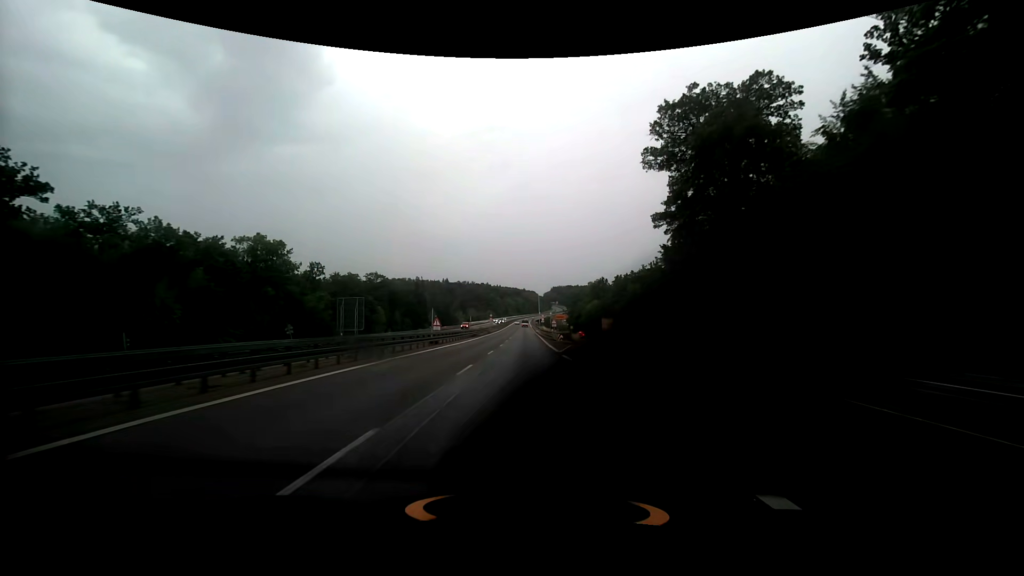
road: trunk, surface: asphalt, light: Day
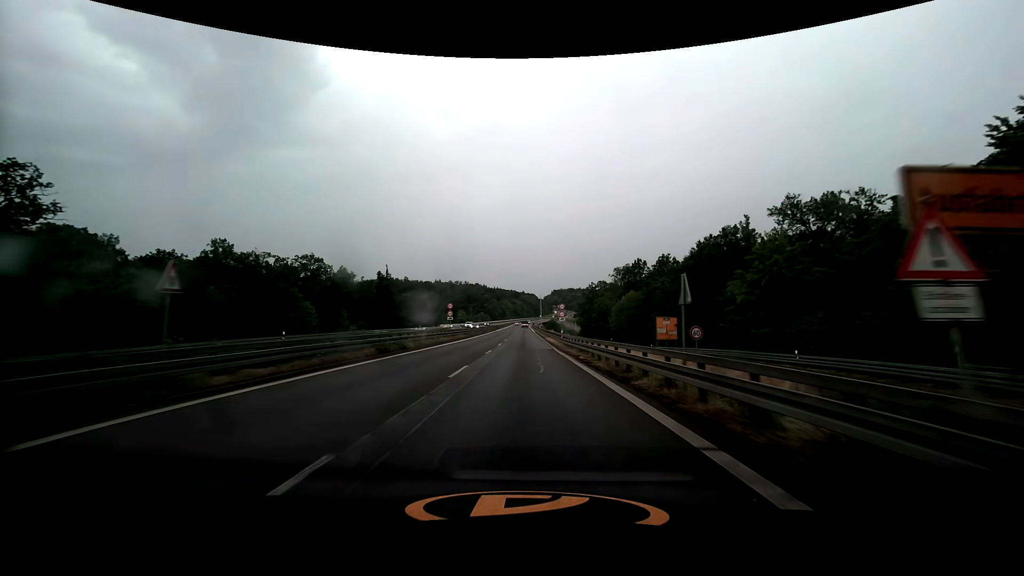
(+0.7, +62.2) m; +1°
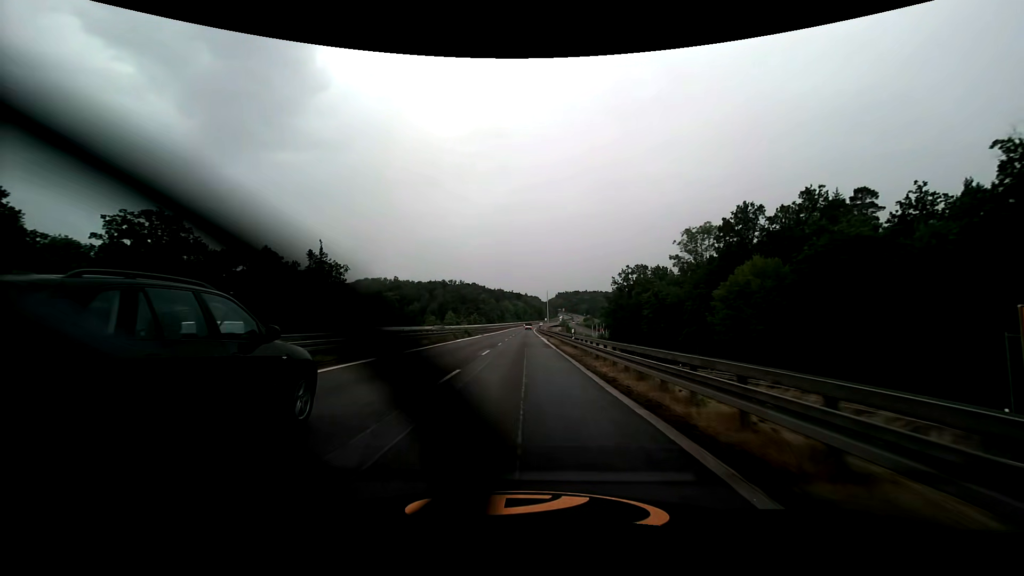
(-0.2, +62.6) m; 0°
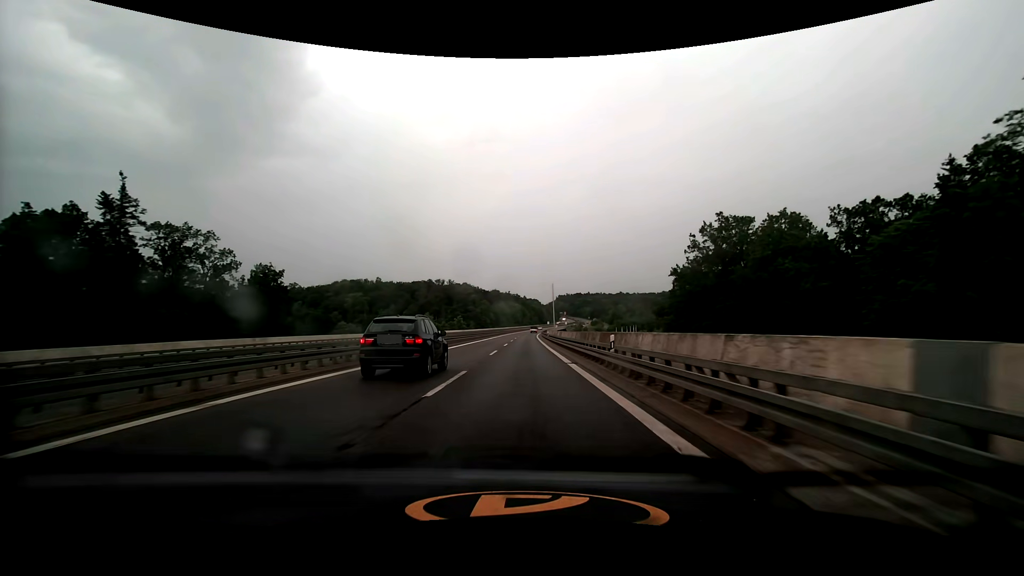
(+0.1, +61.8) m; 0°
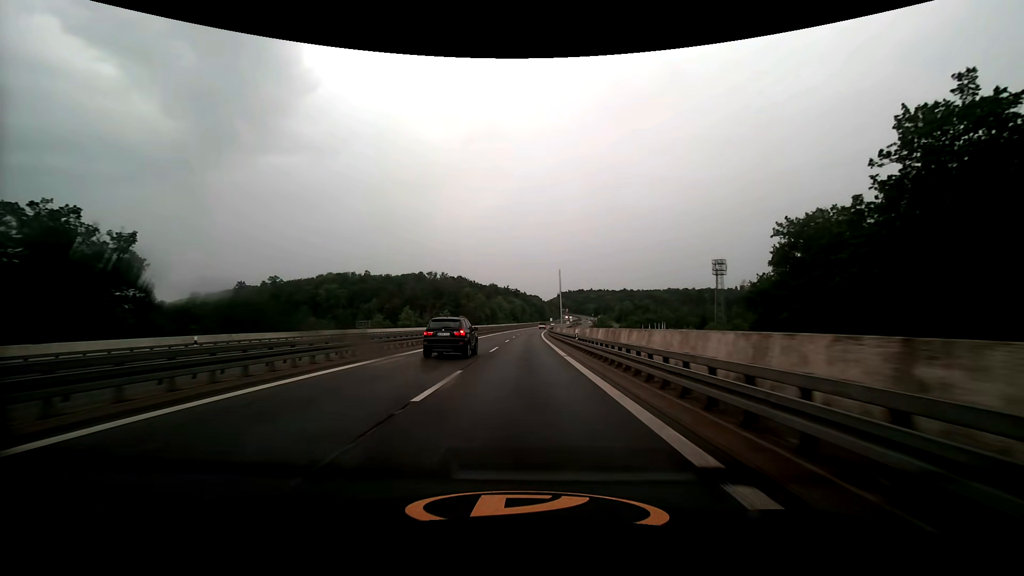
(-0.1, +36.9) m; 0°
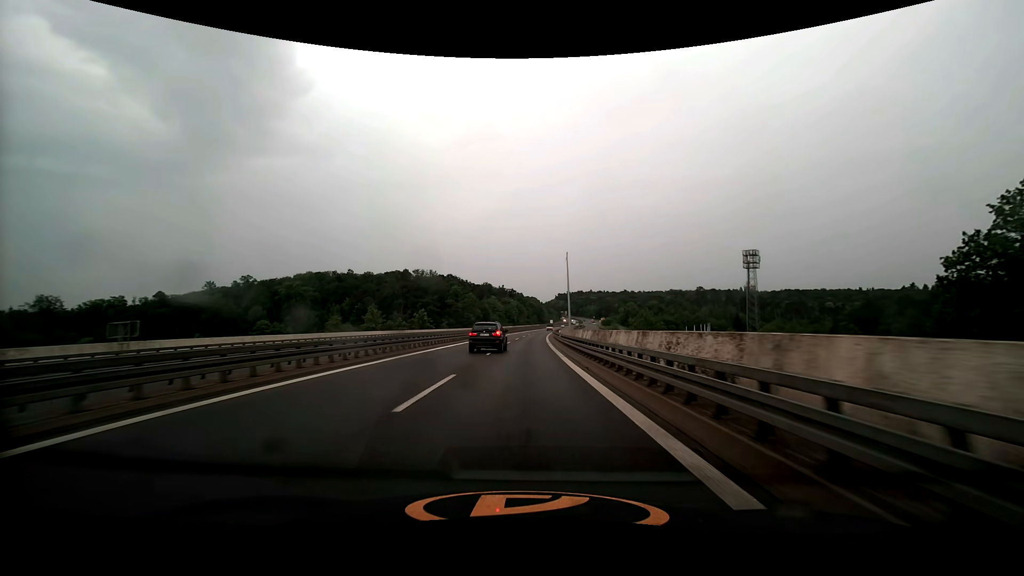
(+0.3, +36.9) m; 0°
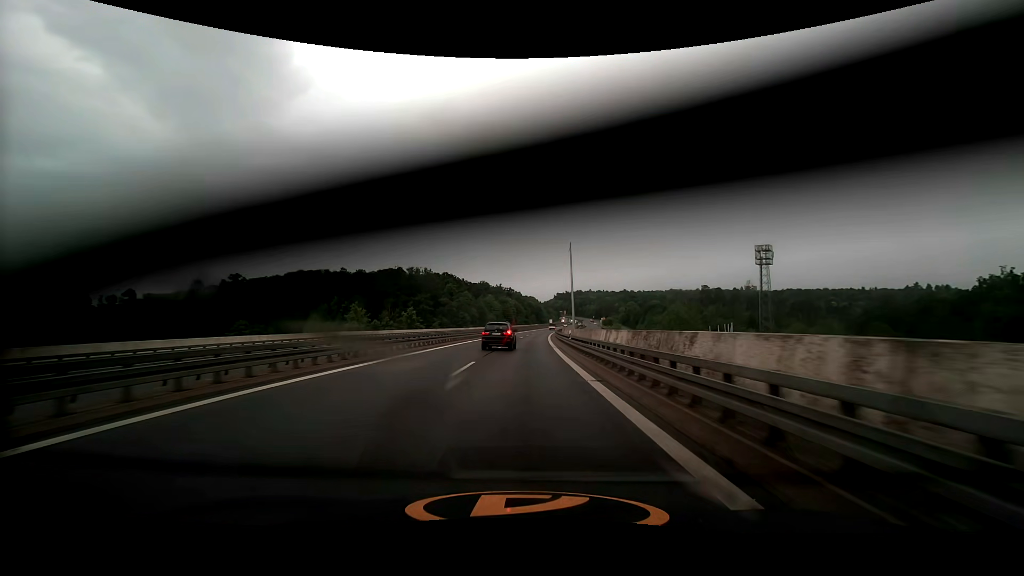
(0.0, +12.3) m; 0°
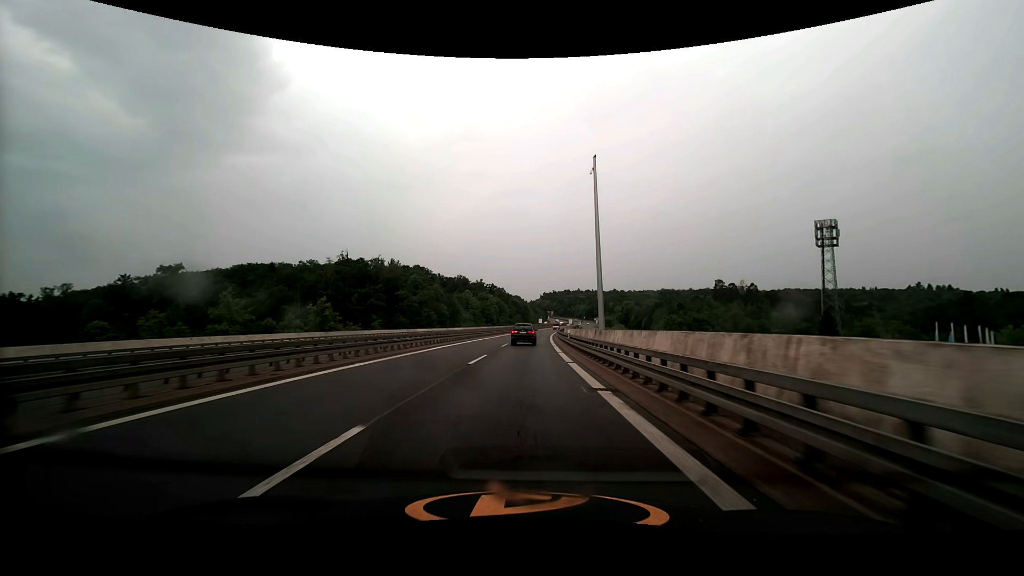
(+0.7, +49.2) m; +2°
(0, +10) (0, +20) (0, +30) (0, +40) (+1, +50) (+1, +60) (+2, +70) (+2, +80) (+3, +90) (+3, +100) m
